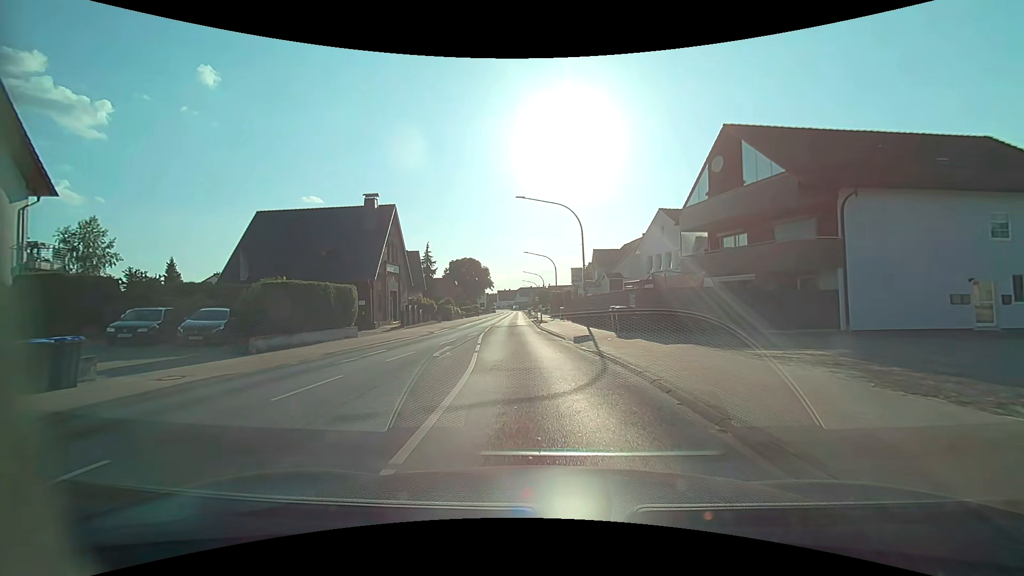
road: primary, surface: asphalt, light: Day
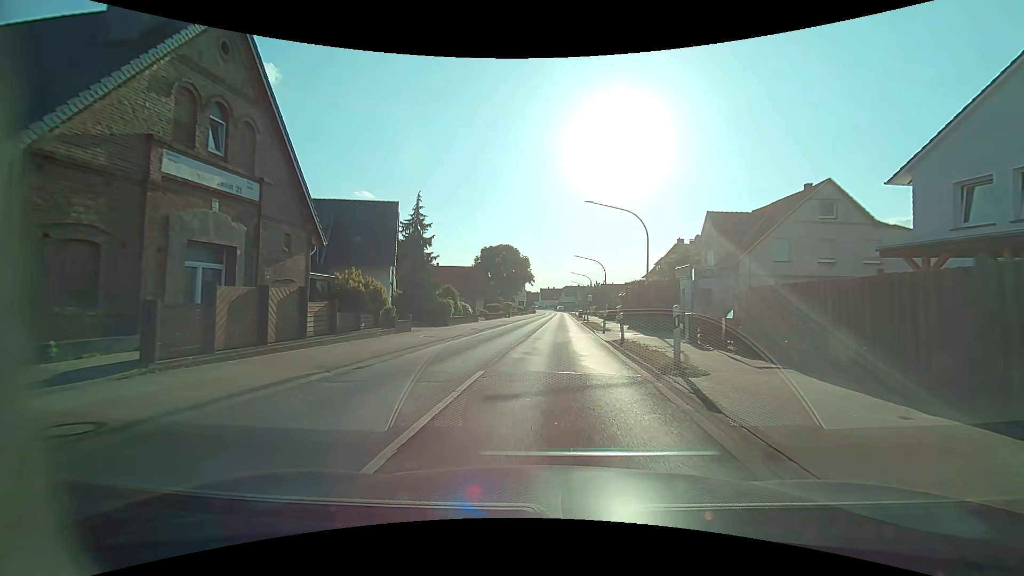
(-2.0, +28.6) m; -5°
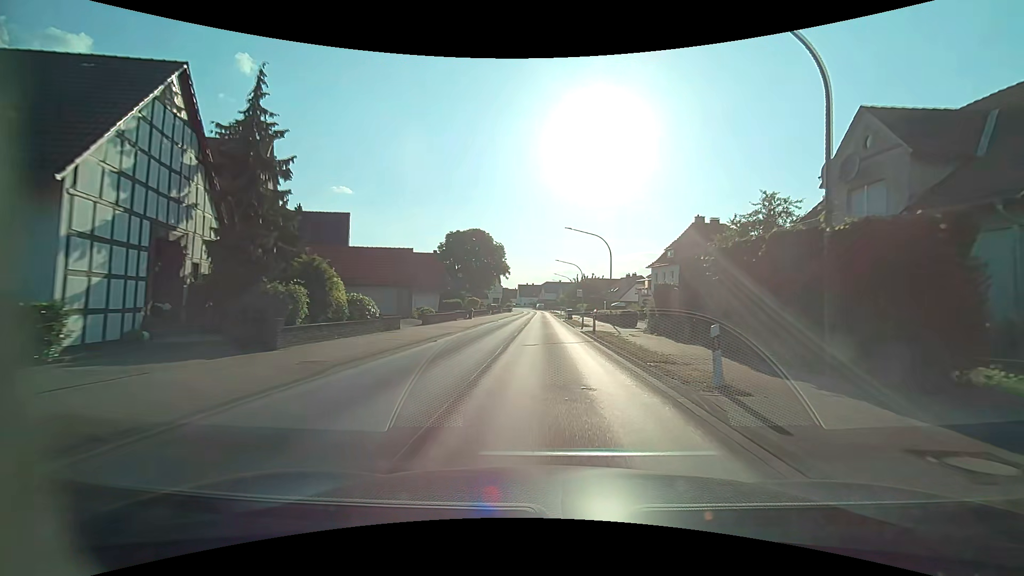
(+0.3, +20.7) m; +3°
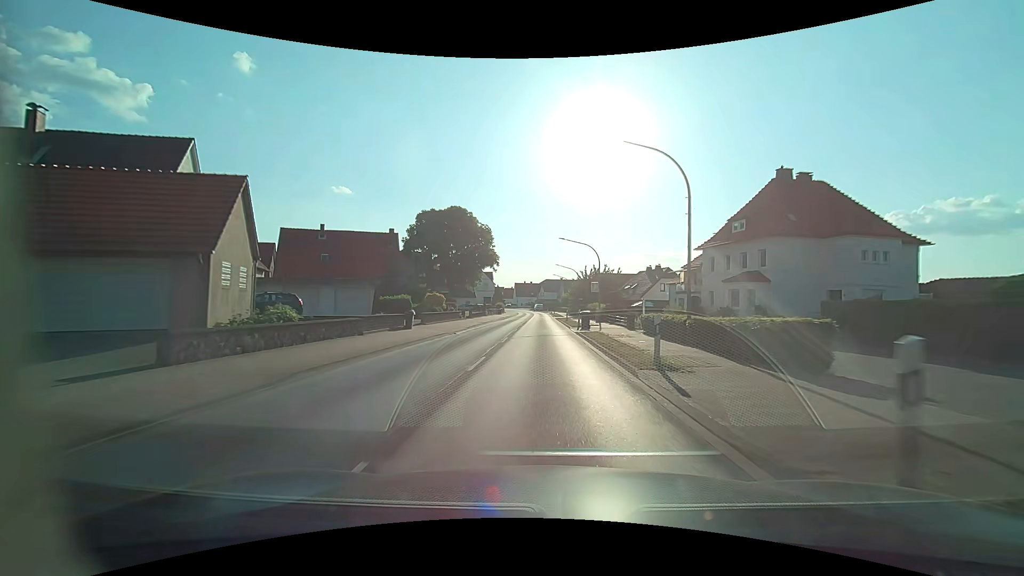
(+0.1, +22.5) m; 0°
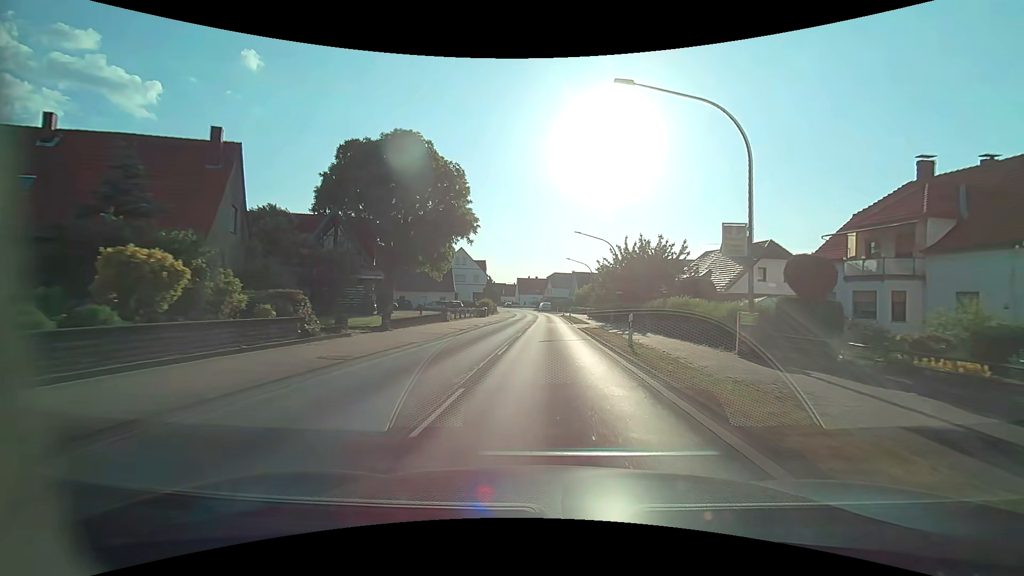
(-0.4, +32.6) m; -1°
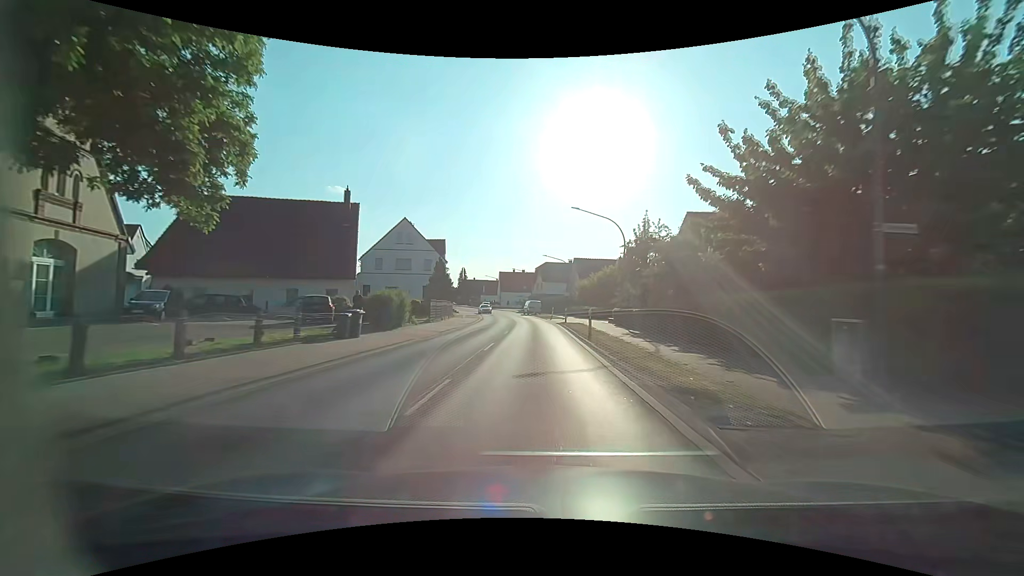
(+0.5, +35.3) m; +1°
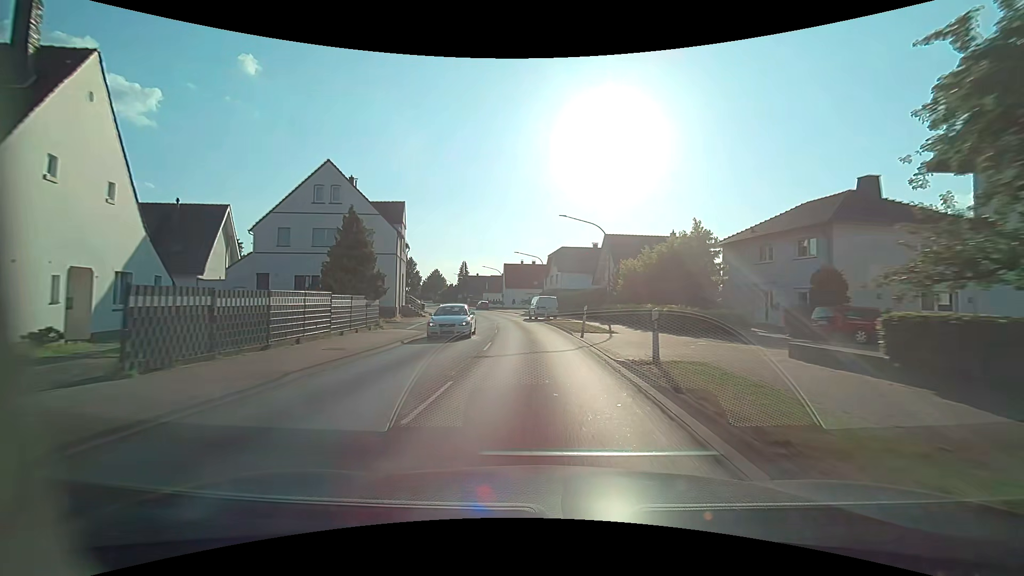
(-0.3, +27.8) m; -1°
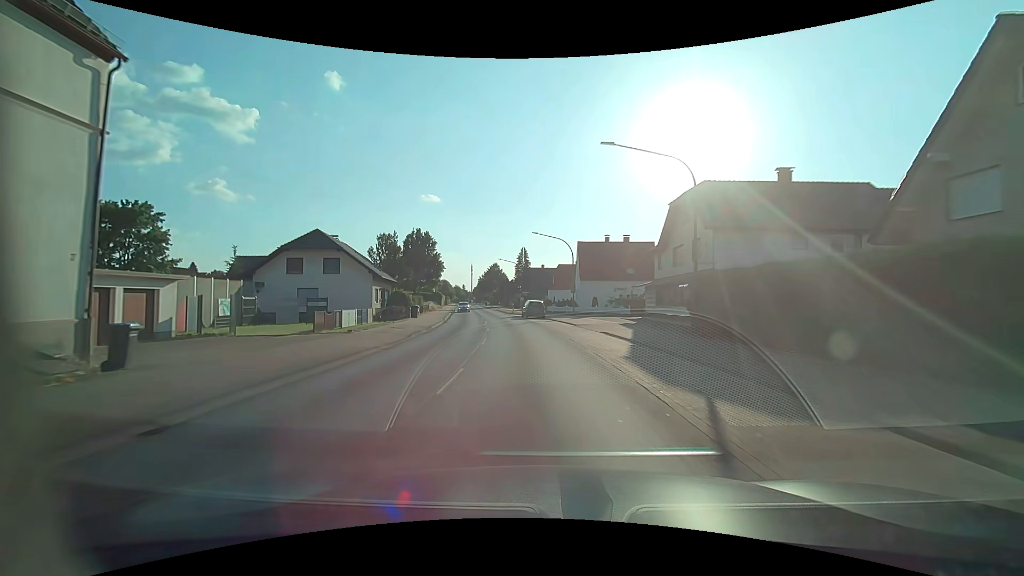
(-2.9, +43.2) m; -9°
(0, +10) (-1, +20) (-2, +30) (-3, +40) (-5, +50) (-6, +60) (-8, +69) (-9, +79) (-11, +89) (-12, +99) m
